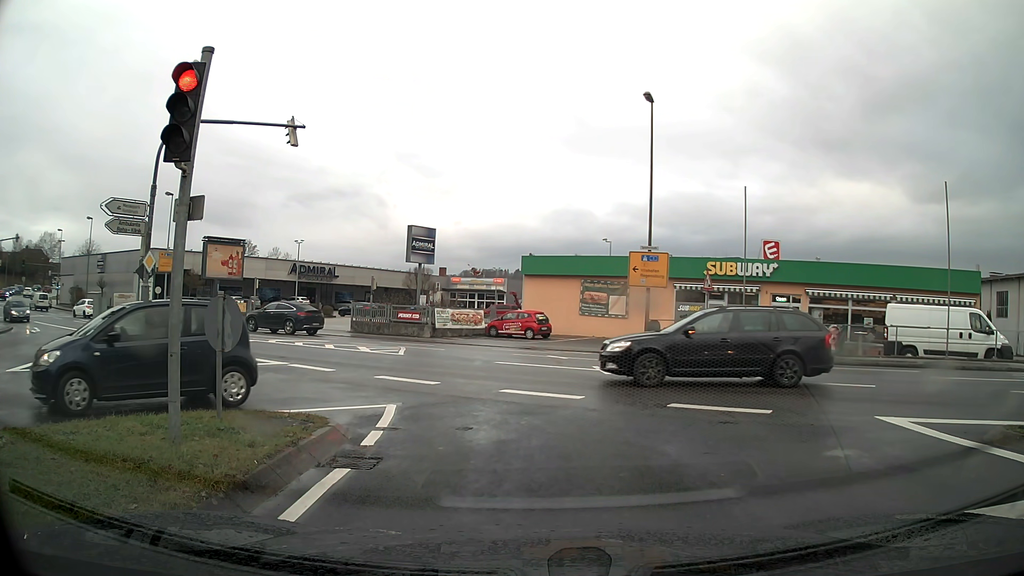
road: tertiary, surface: asphalt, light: Day
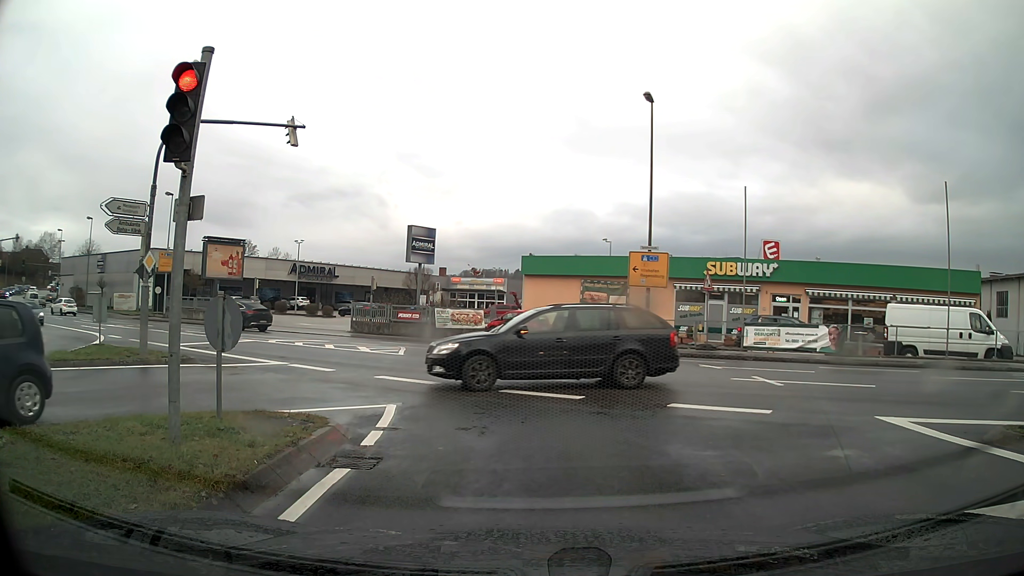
(0.0, 0.0) m; 0°
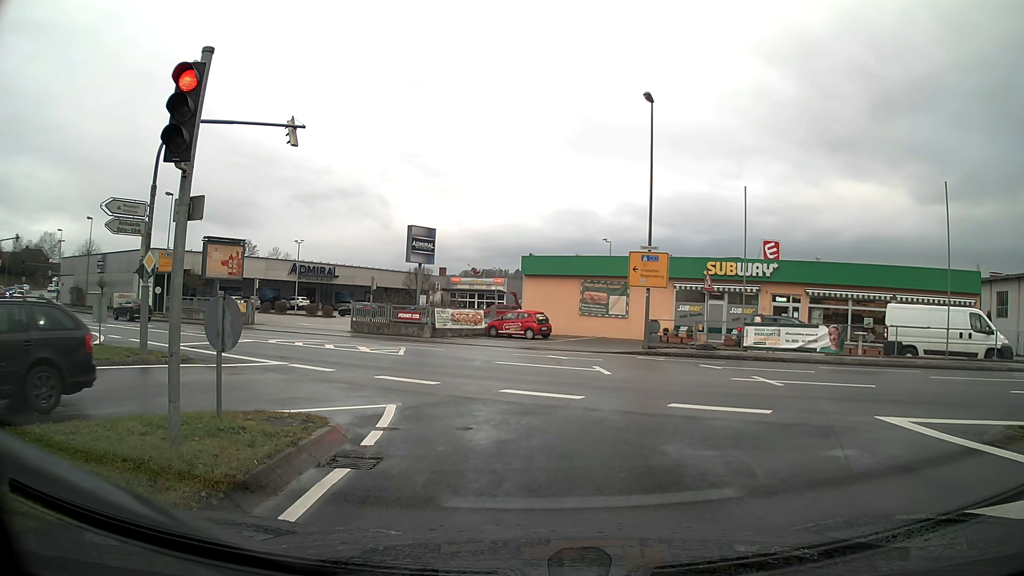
(0.0, 0.0) m; 0°
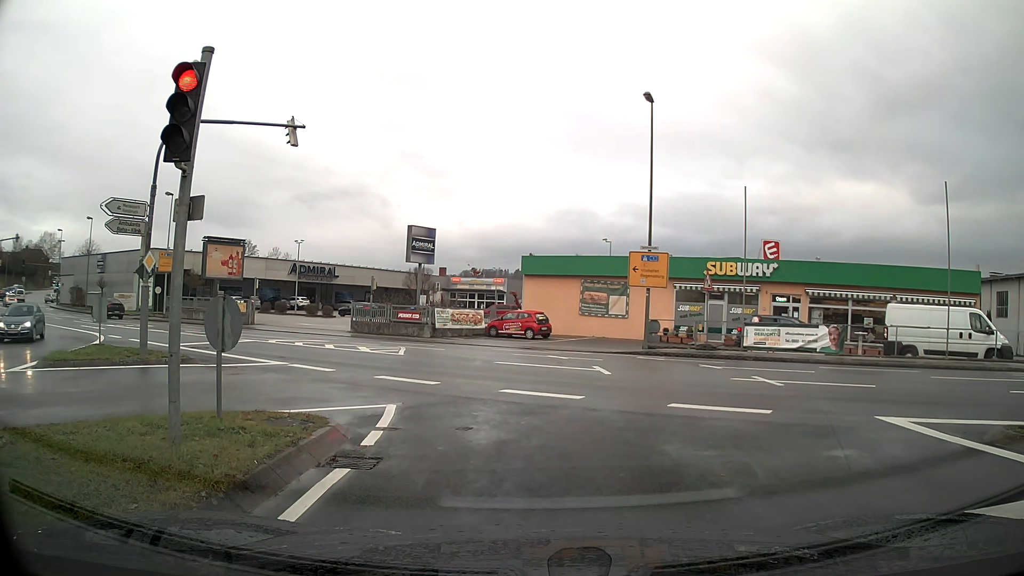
(0.0, 0.0) m; 0°
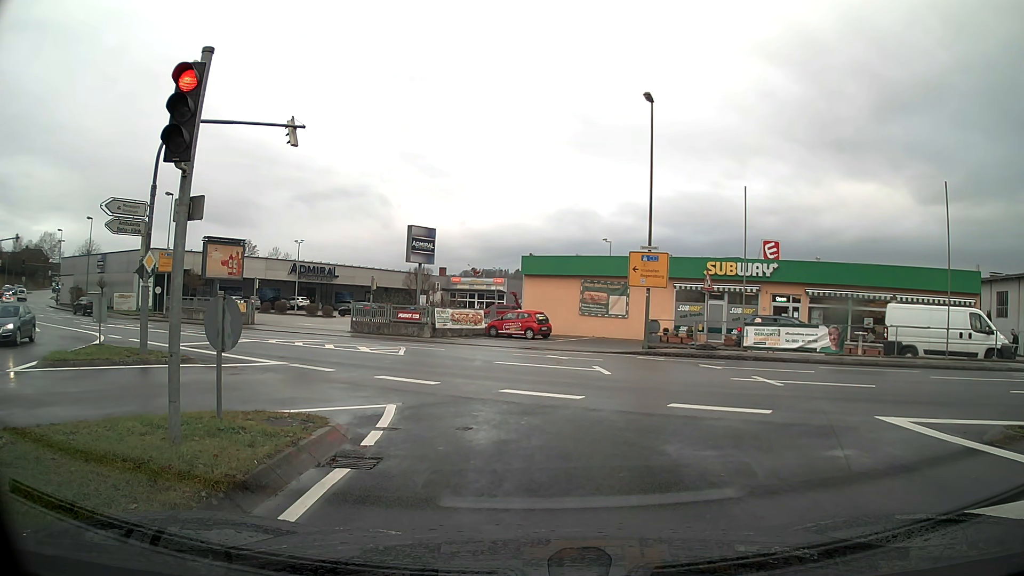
(0.0, 0.0) m; 0°
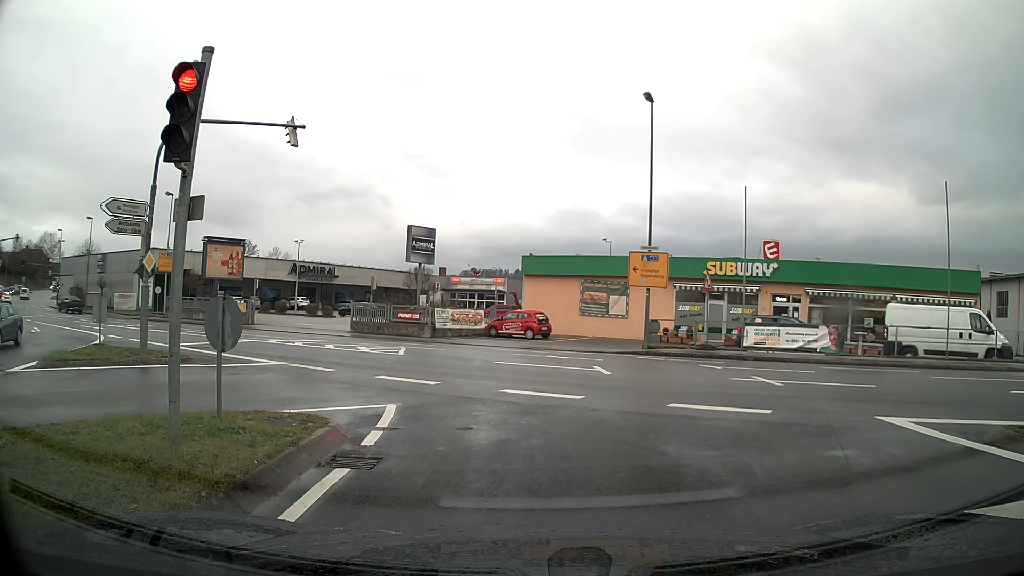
(0.0, 0.0) m; 0°
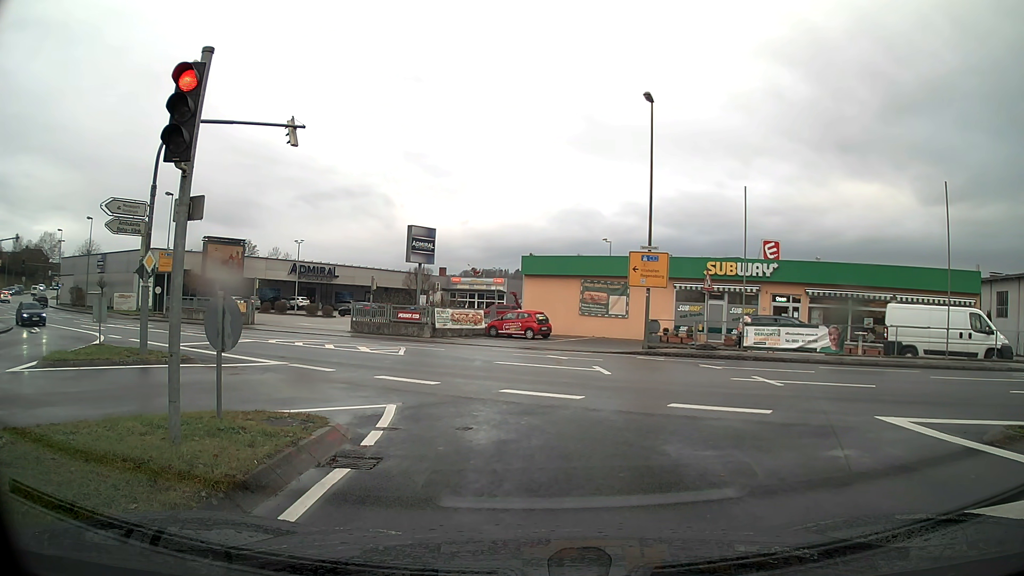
(0.0, 0.0) m; 0°
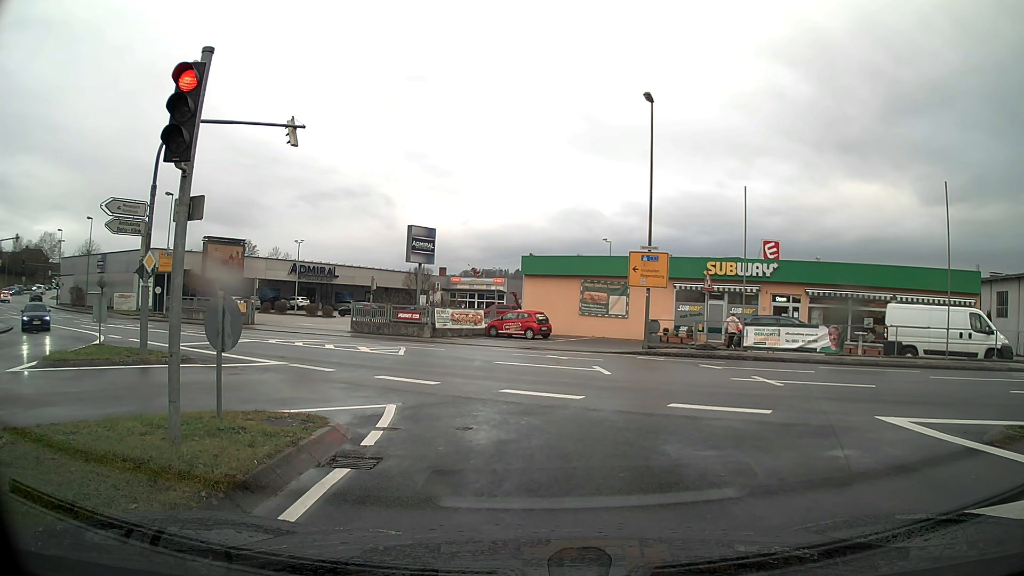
(0.0, 0.0) m; 0°
